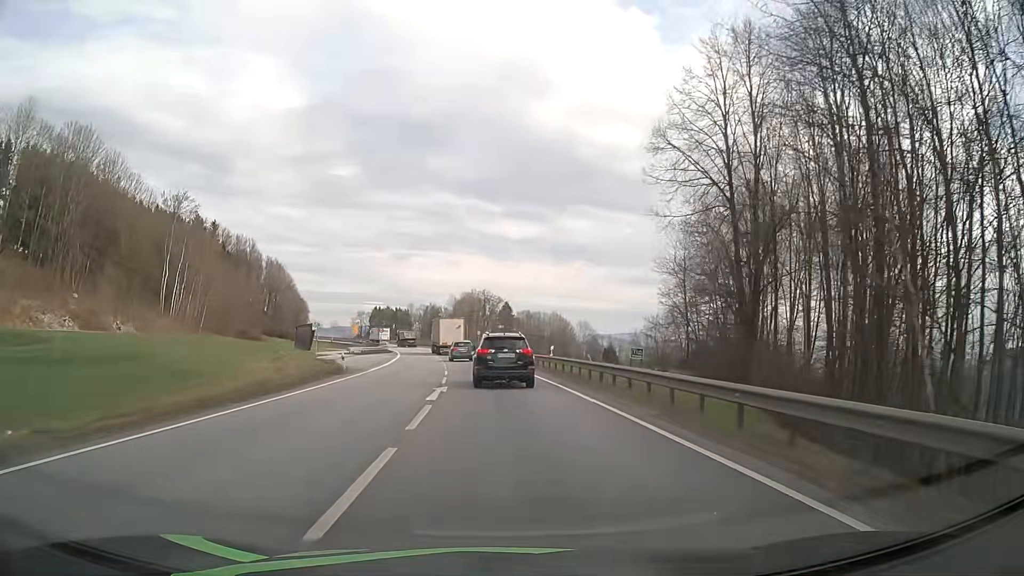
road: primary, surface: asphalt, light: Day
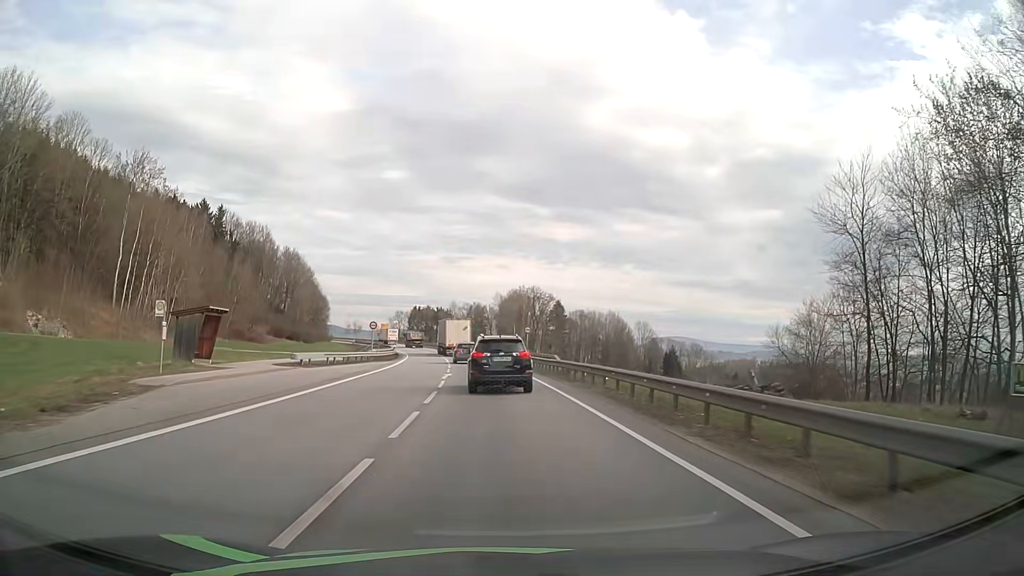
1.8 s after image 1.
(-1.2, +30.8) m; -4°
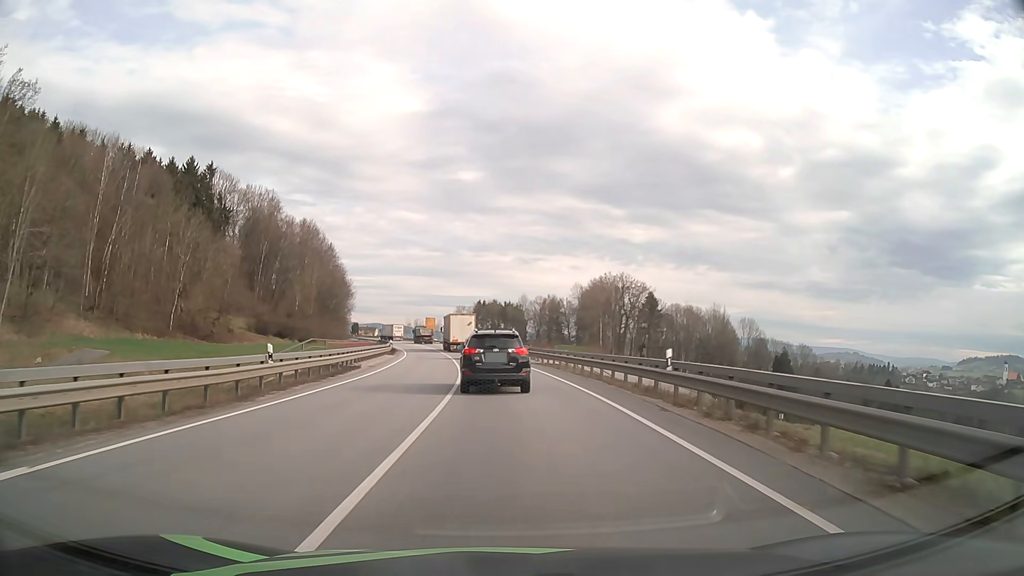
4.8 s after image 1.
(-2.8, +51.0) m; -6°
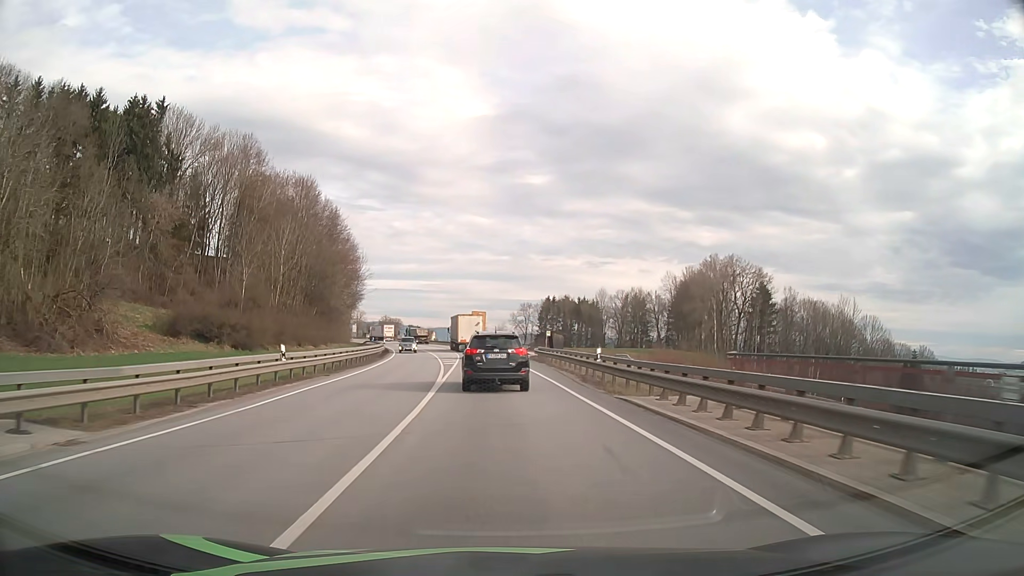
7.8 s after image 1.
(-2.1, +48.9) m; -6°
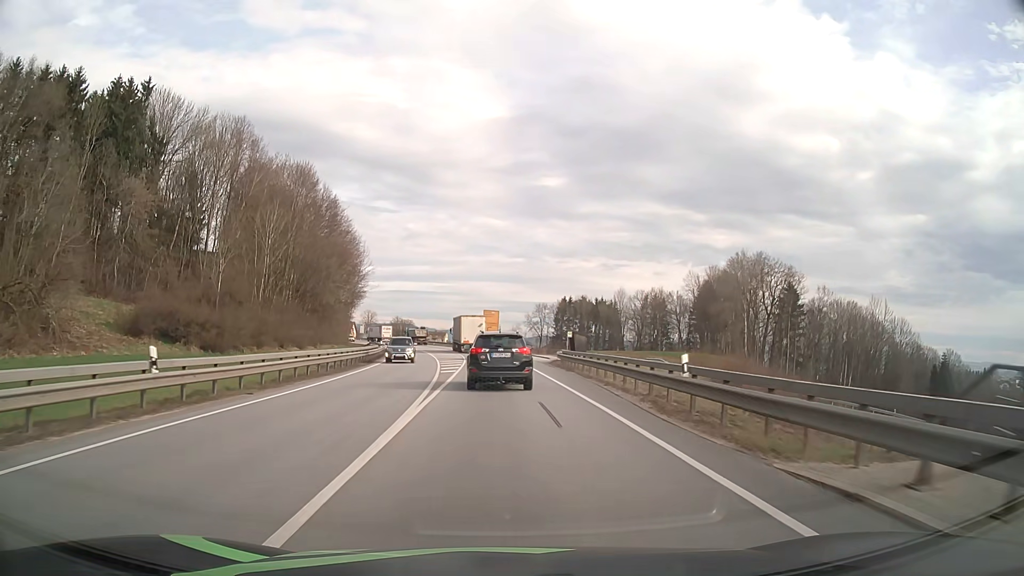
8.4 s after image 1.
(-0.1, +9.7) m; -1°
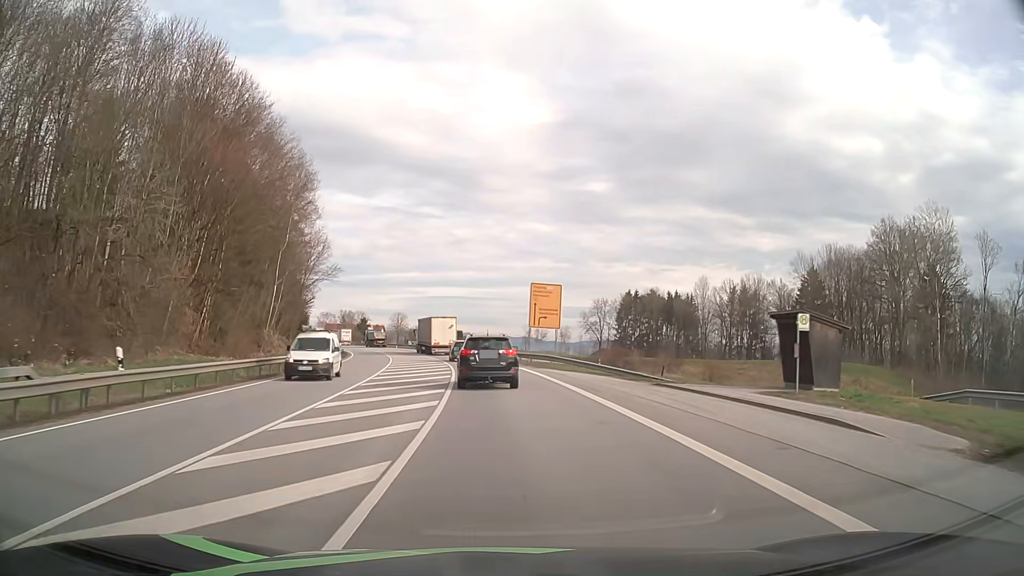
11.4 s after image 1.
(-1.7, +49.0) m; -4°
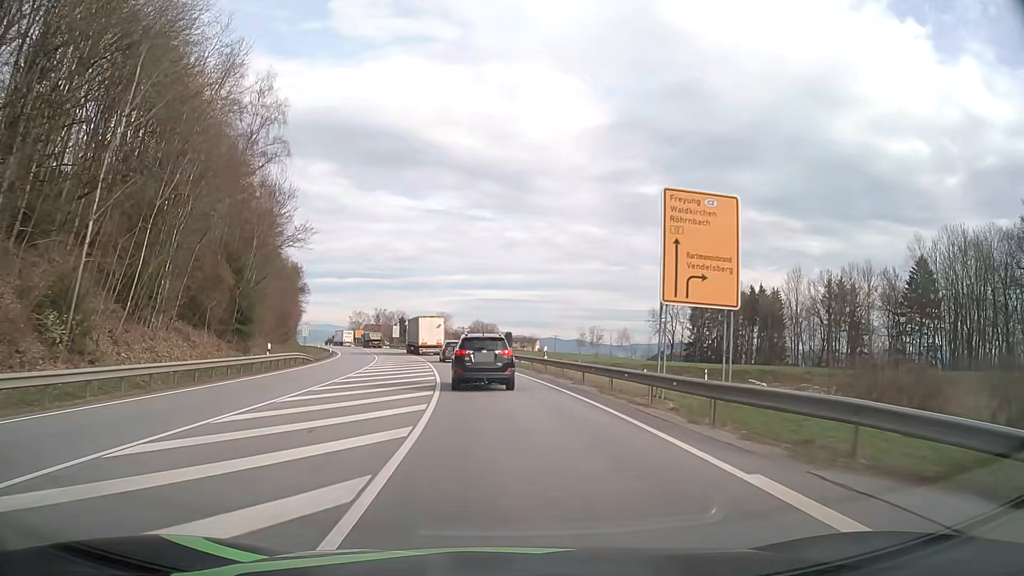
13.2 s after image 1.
(-1.0, +30.2) m; -4°
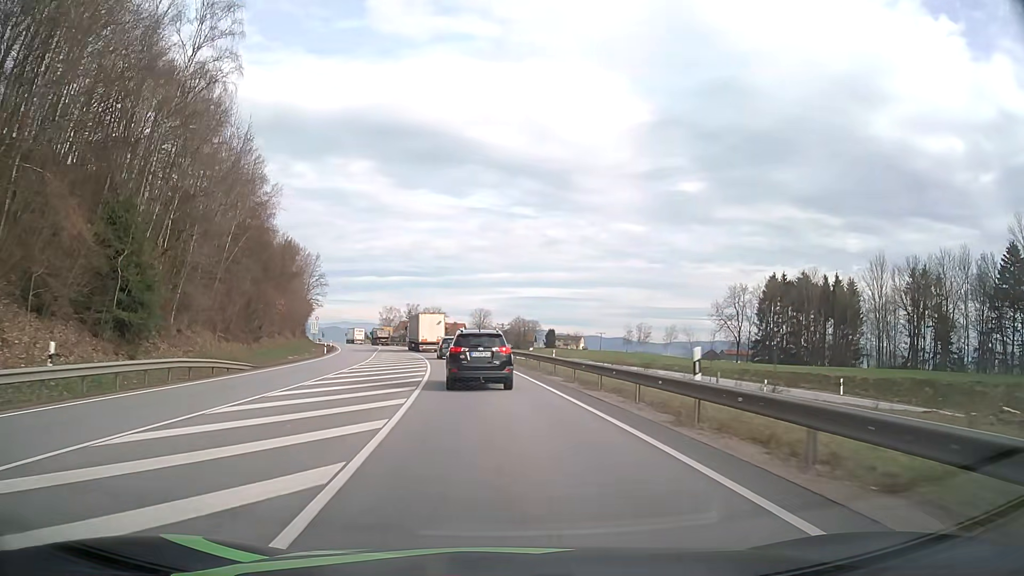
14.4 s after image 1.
(-0.5, +20.2) m; -3°
(0, +10) (-1, +20) (-2, +30) (-3, +40) (-4, +50) (-6, +60) (-8, +69) (-11, +79) (-13, +89) (-16, +98) m
